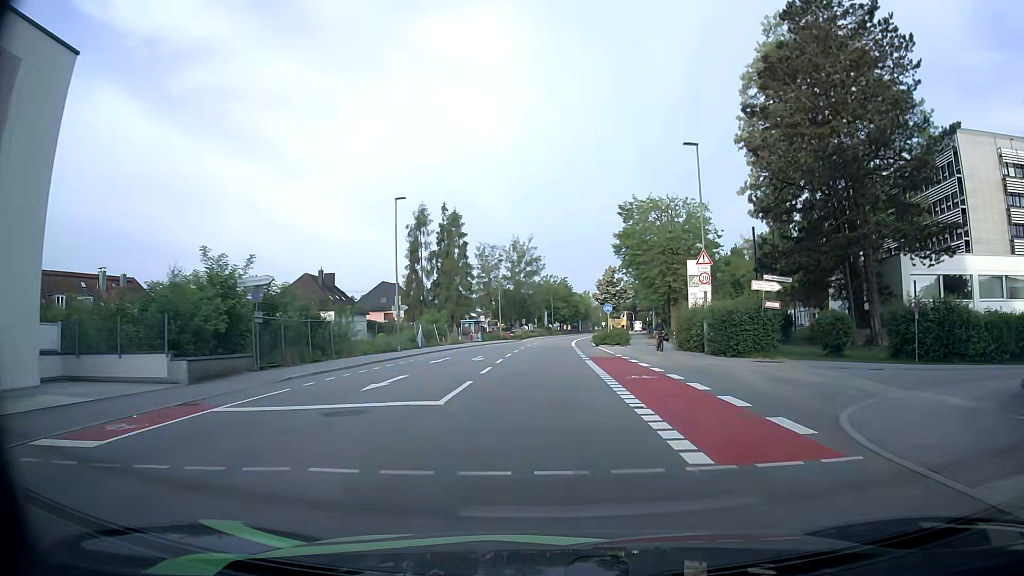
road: tertiary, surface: asphalt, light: Day
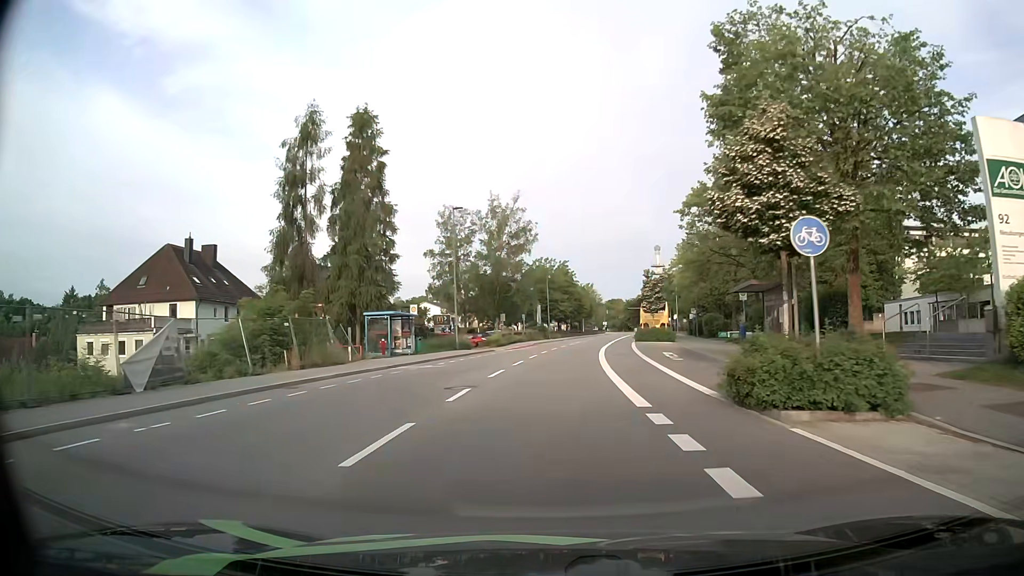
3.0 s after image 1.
(+0.3, +37.4) m; 0°
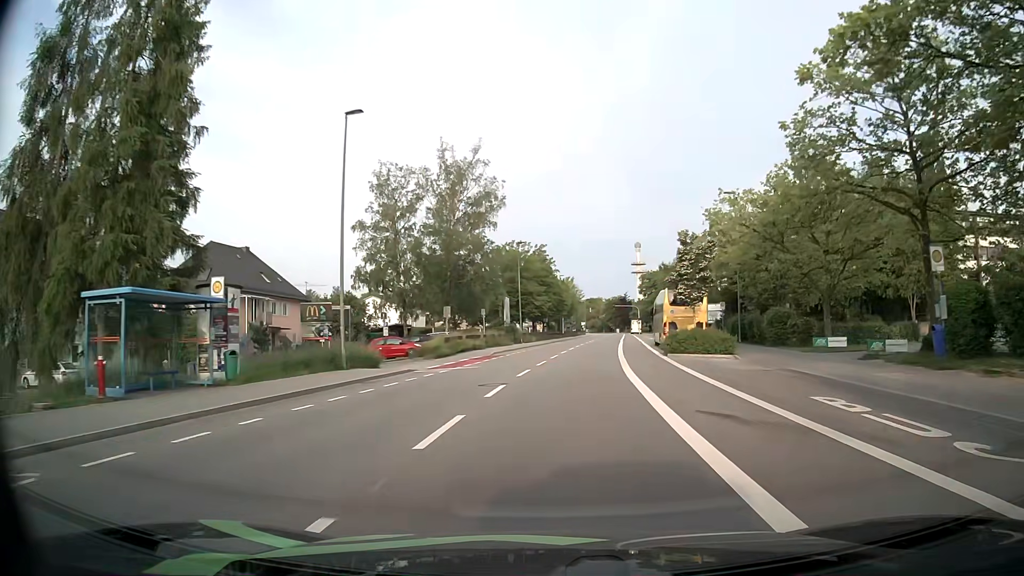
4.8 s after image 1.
(+0.4, +22.6) m; +3°
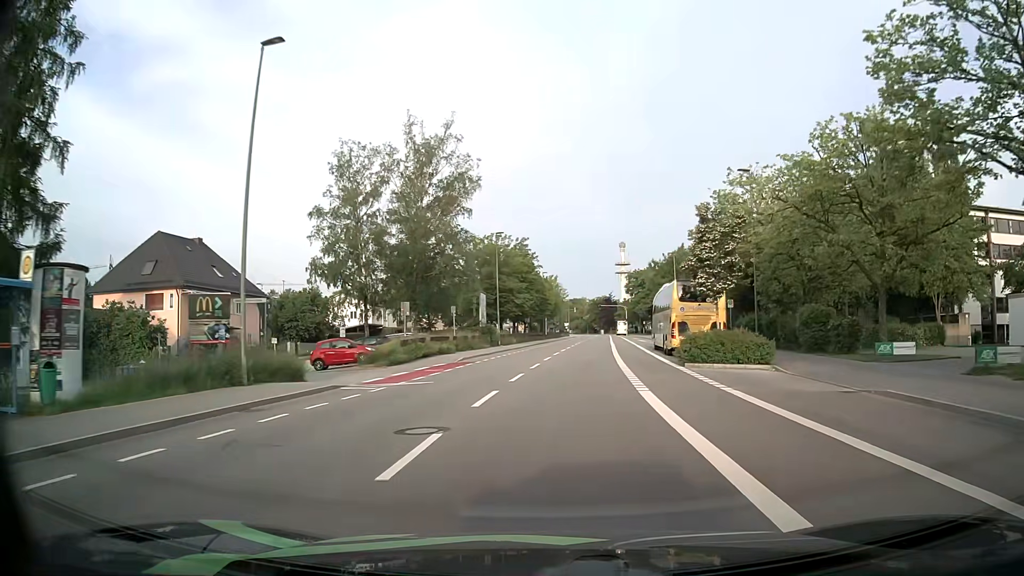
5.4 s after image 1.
(0.0, +7.5) m; +1°
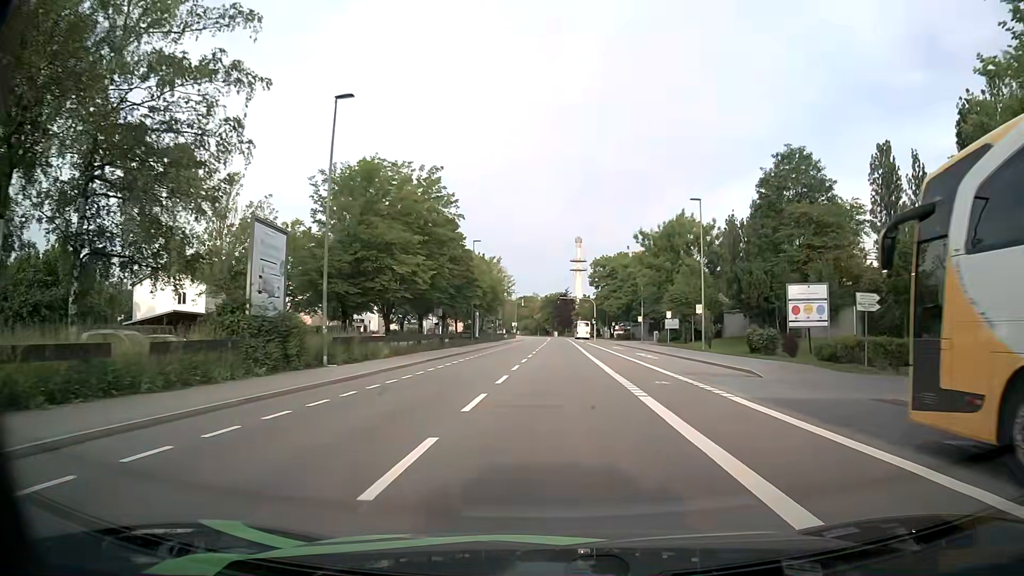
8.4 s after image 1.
(+1.8, +36.7) m; +5°
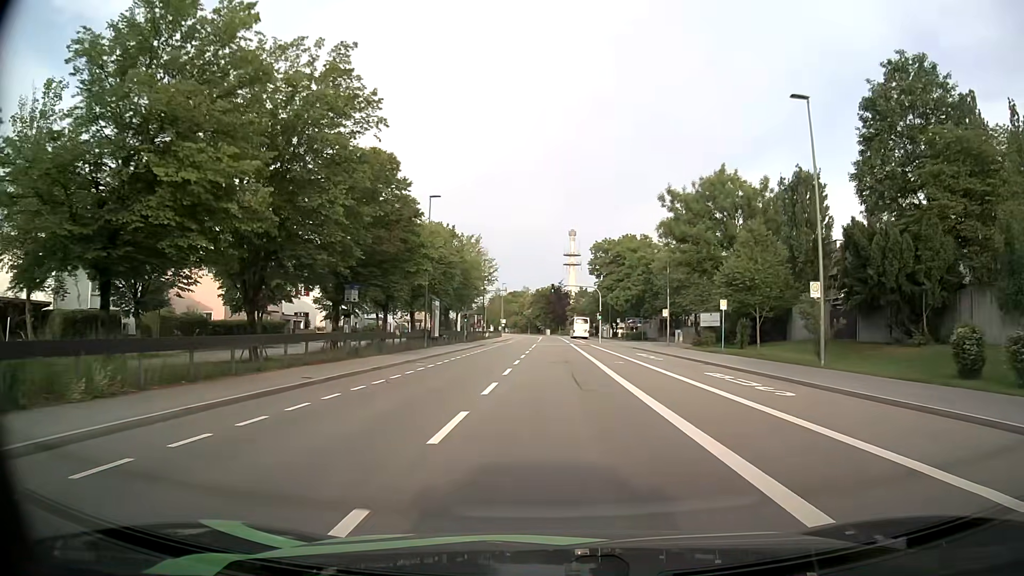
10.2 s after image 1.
(0.0, +21.4) m; 0°
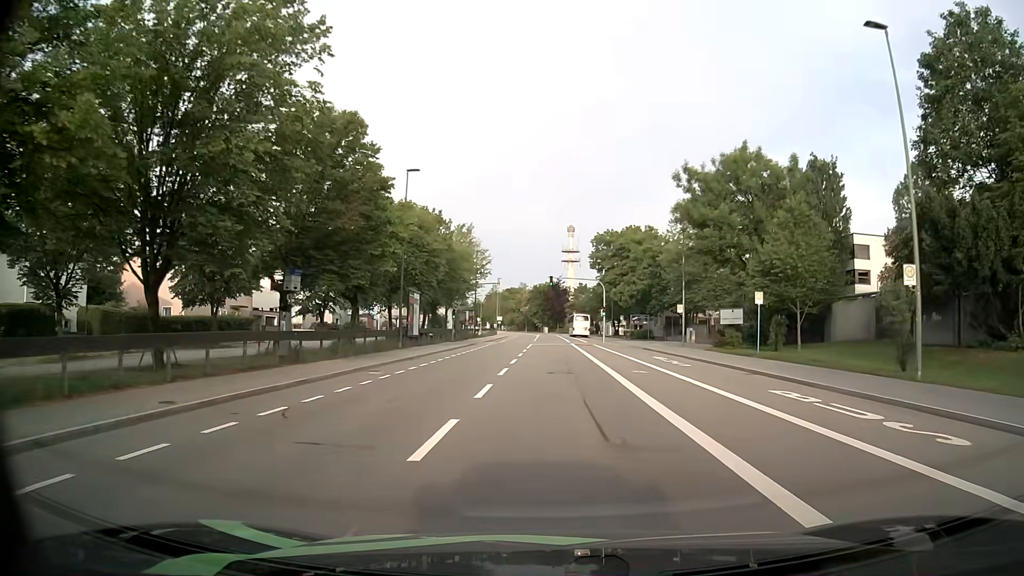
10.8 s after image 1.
(0.0, +7.2) m; 0°
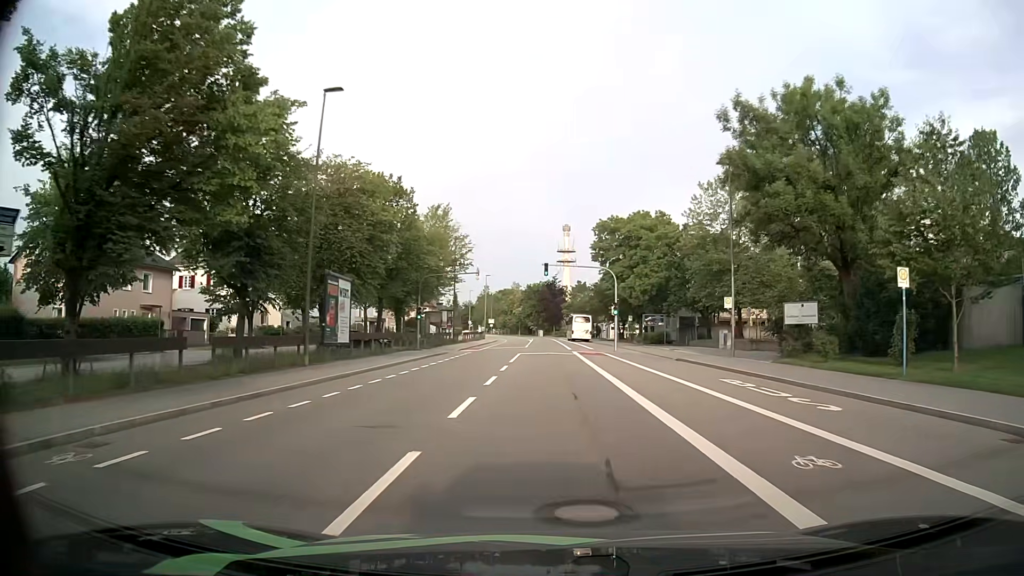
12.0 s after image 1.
(0.0, +14.5) m; +1°
(0, +10) (0, +20) (0, +30) (0, +40) (0, +50) (-1, +60) (-1, +70) (-1, +80) (-1, +90) (-1, +100) m
